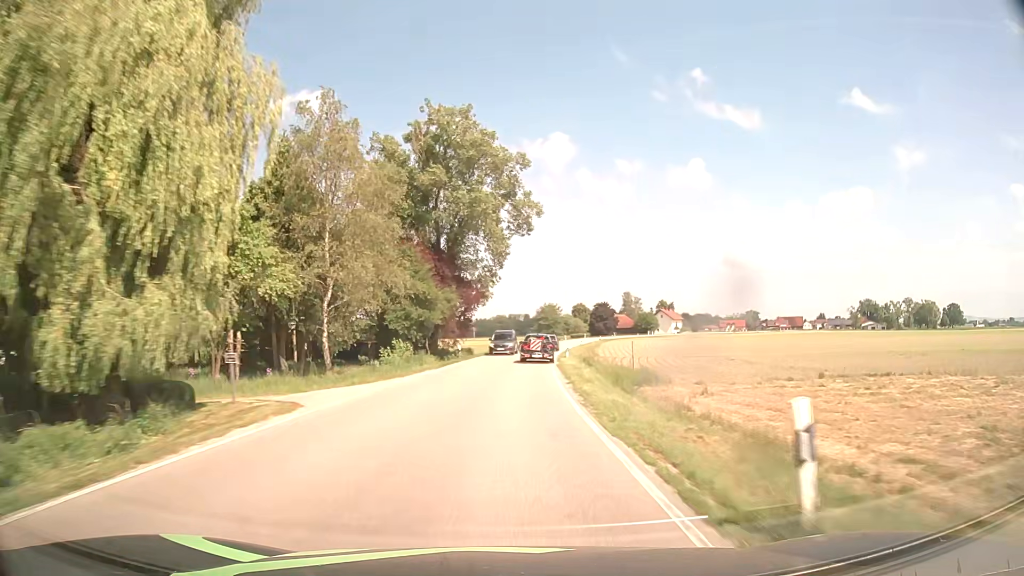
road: secondary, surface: asphalt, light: Day
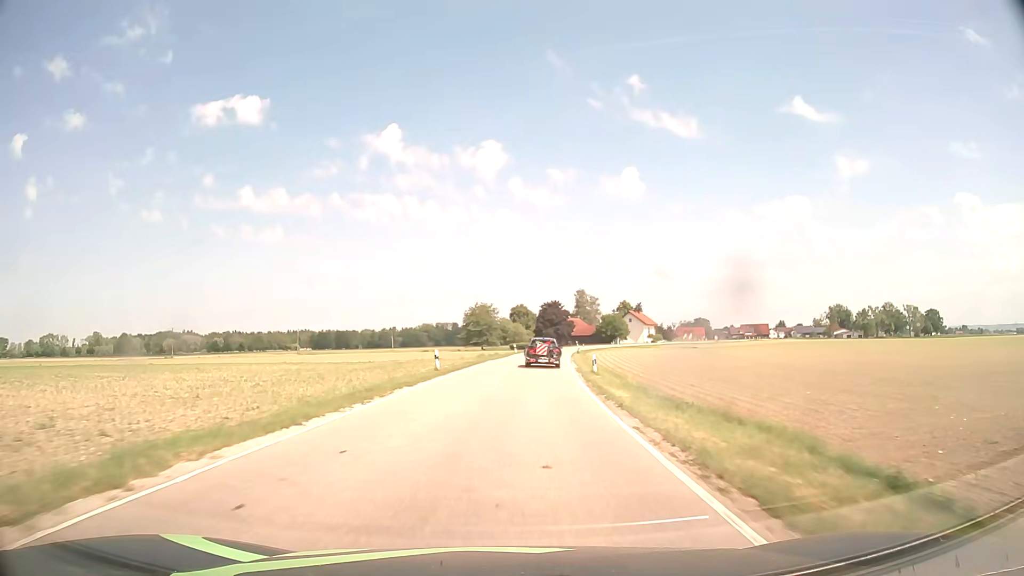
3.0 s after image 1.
(+3.1, +59.3) m; +6°
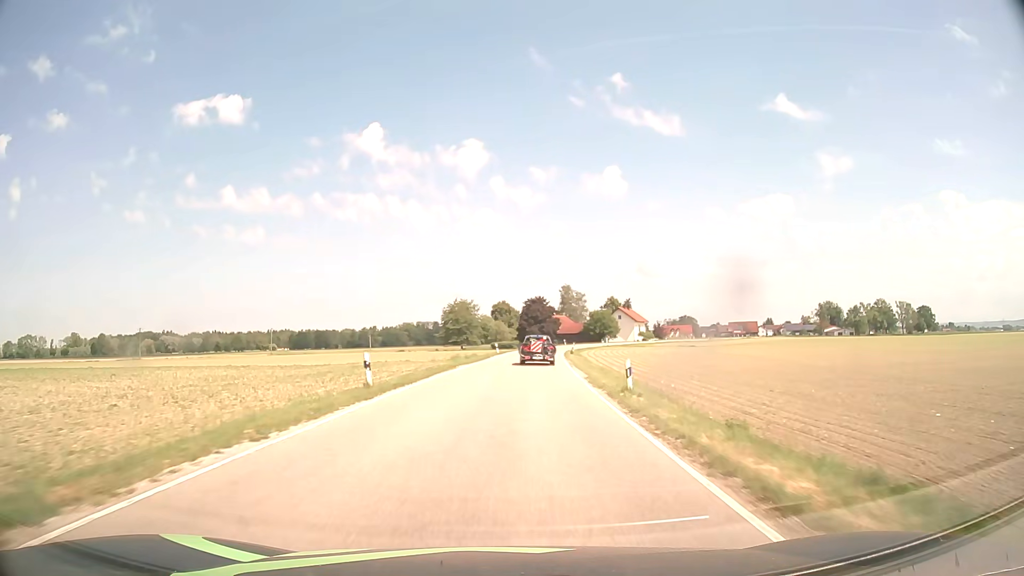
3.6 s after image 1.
(+0.2, +11.7) m; +2°
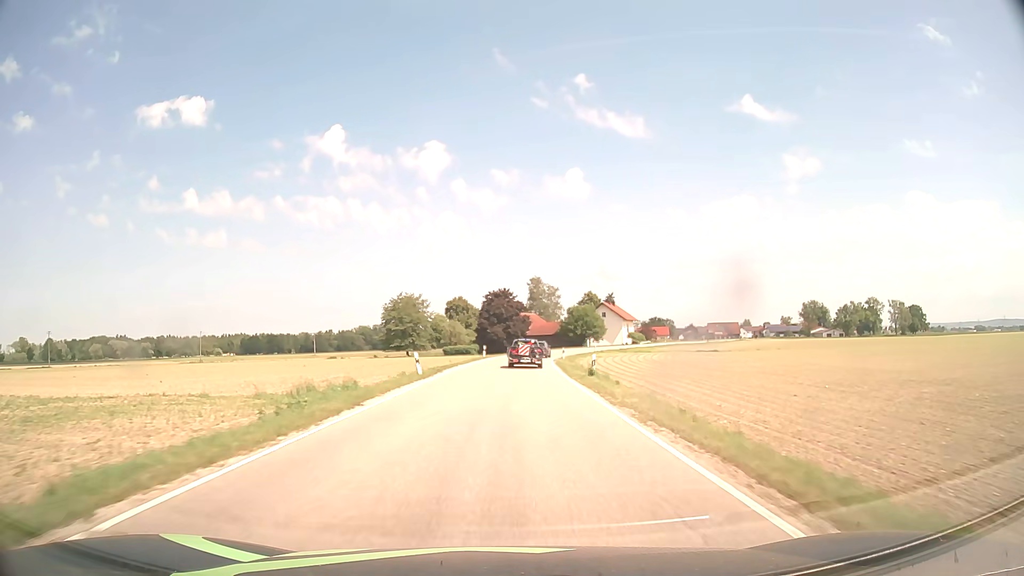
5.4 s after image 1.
(+1.1, +34.7) m; +3°
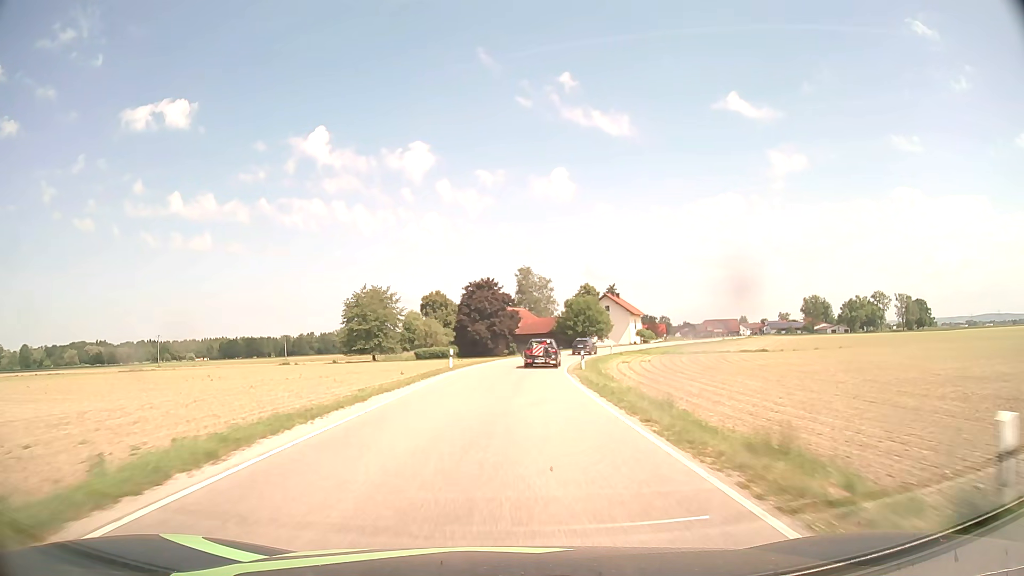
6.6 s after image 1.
(+0.3, +23.0) m; +1°
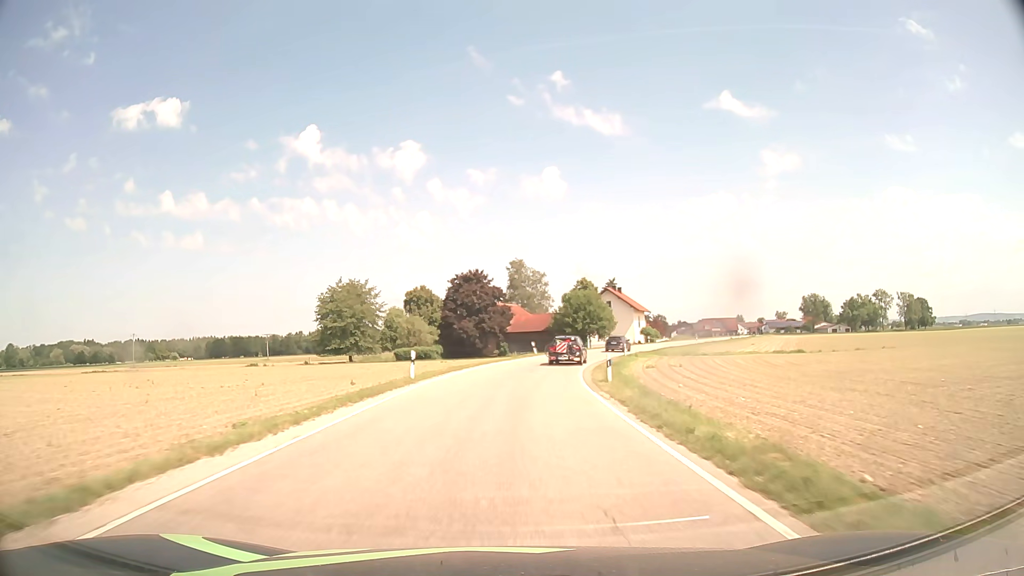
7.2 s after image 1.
(0.0, +11.5) m; +1°
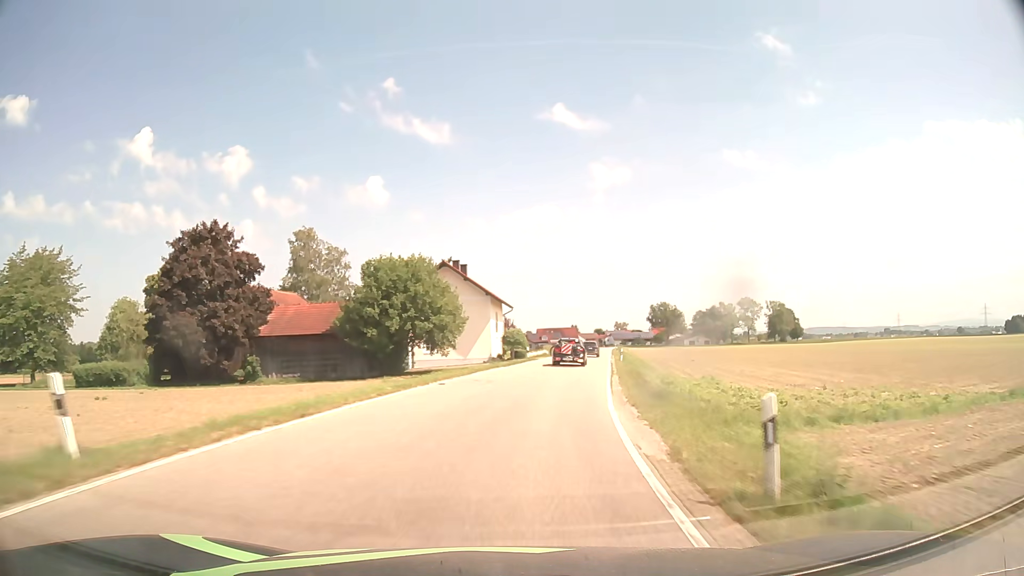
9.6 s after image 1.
(+4.6, +45.4) m; +14°
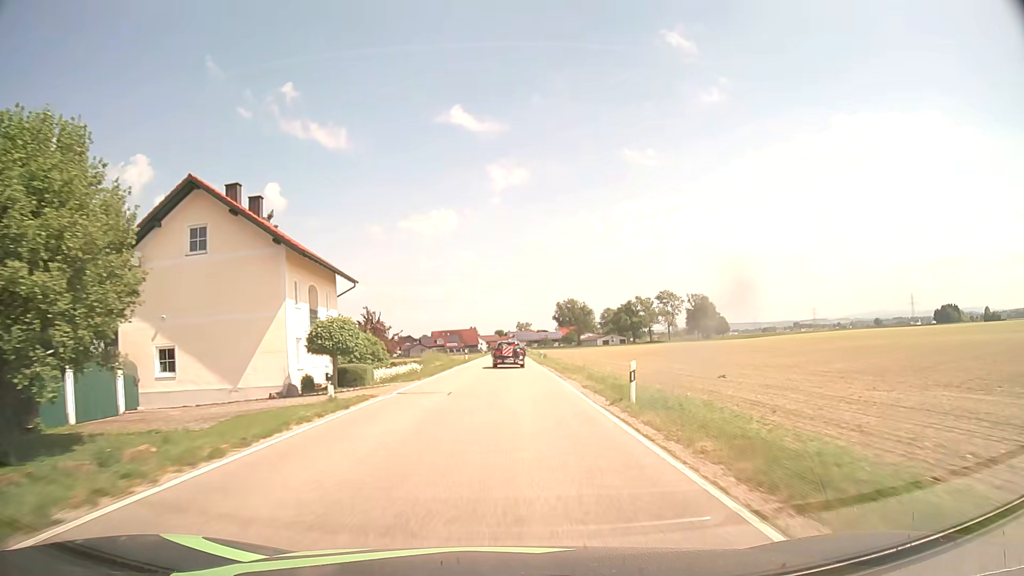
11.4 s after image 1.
(+3.7, +33.9) m; +10°
(0, +10) (0, +20) (0, +30) (0, +40) (0, +50) (0, +60) (0, +70) (0, +80) (0, +90) (0, +100) m
